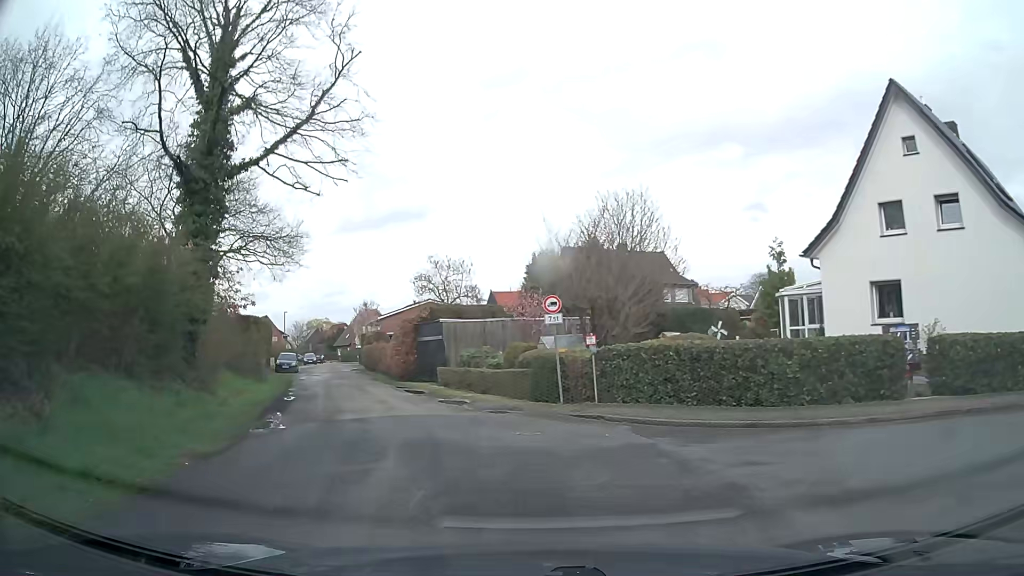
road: residential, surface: asphalt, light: Day
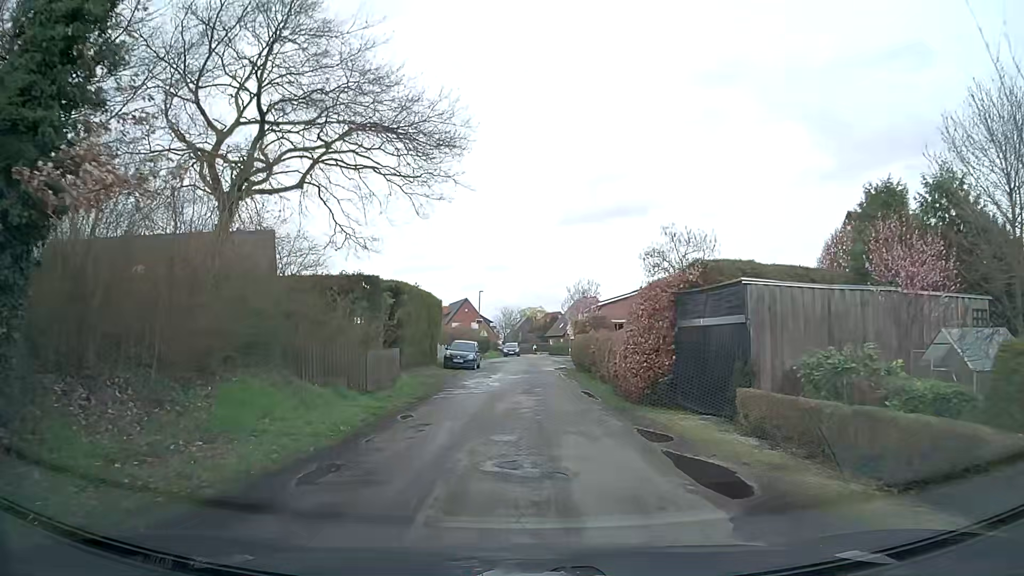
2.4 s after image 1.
(-2.8, +15.7) m; -17°
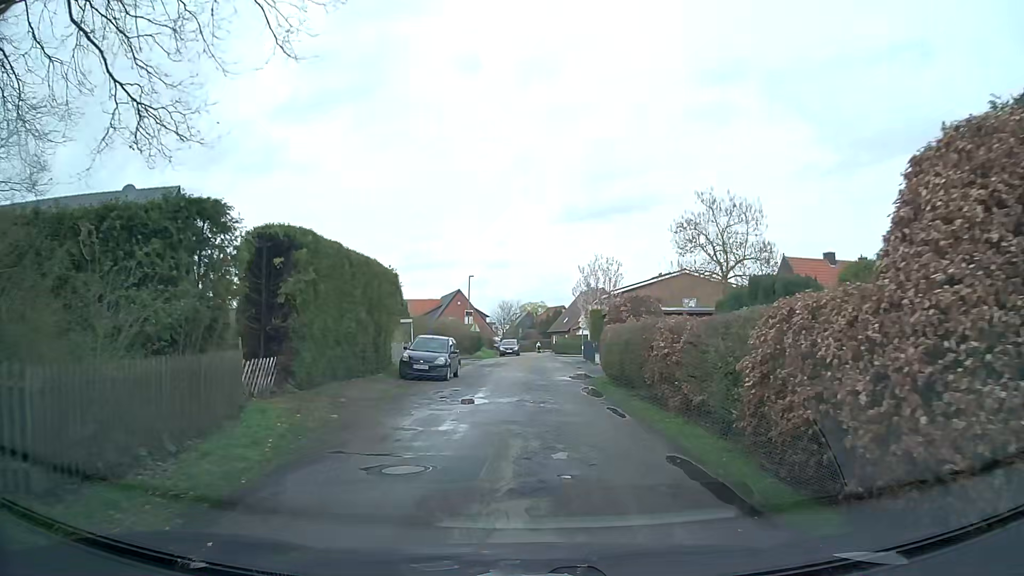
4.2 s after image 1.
(-0.2, +12.7) m; -1°
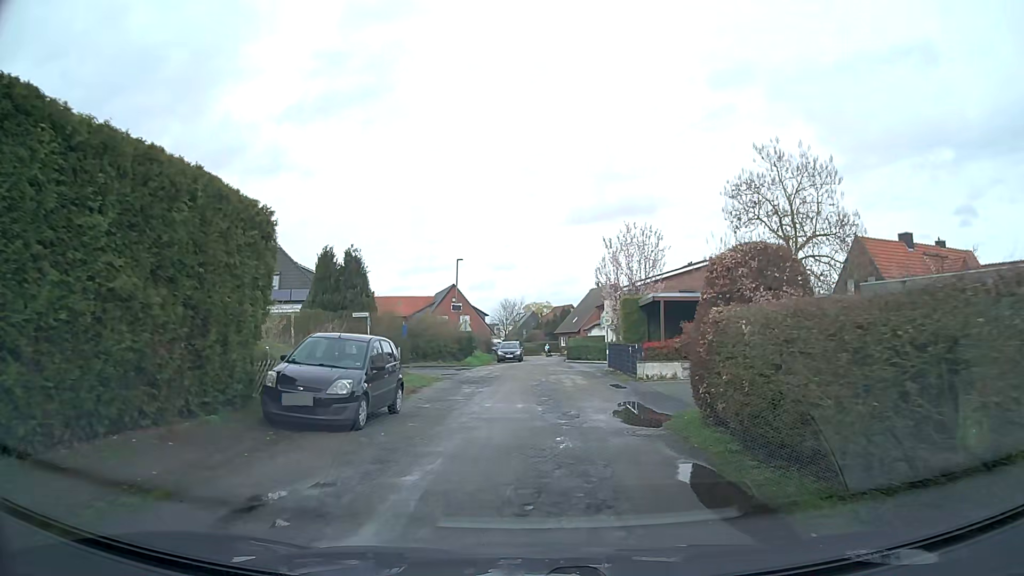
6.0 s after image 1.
(0.0, +12.4) m; 0°
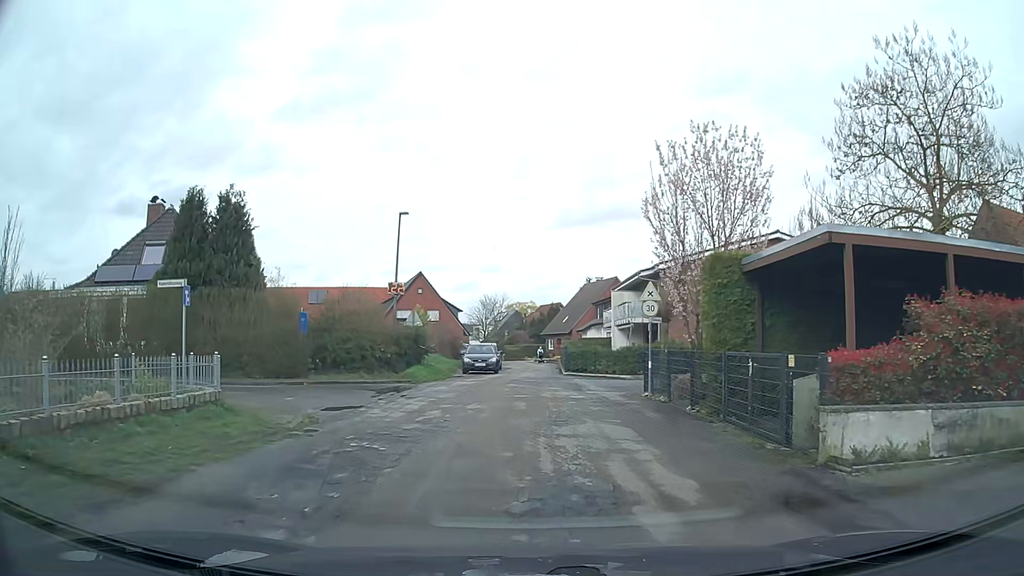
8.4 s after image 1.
(0.0, +15.5) m; +1°
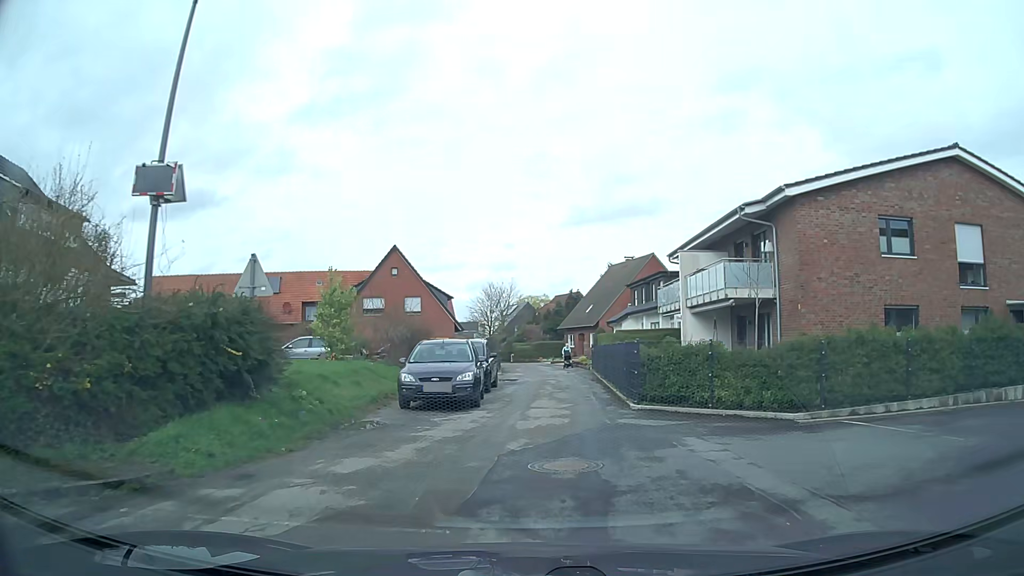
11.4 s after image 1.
(+0.1, +18.7) m; 0°
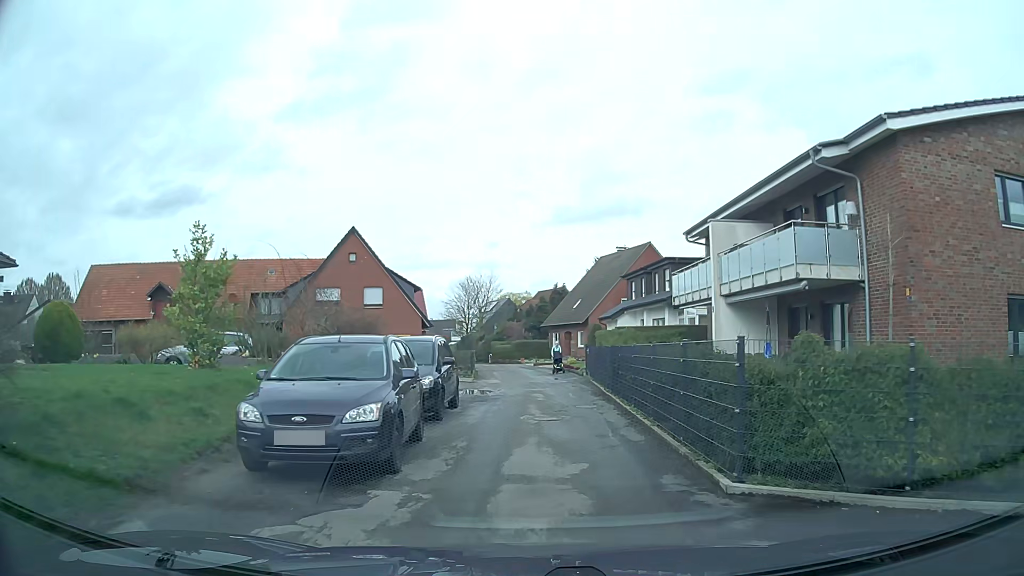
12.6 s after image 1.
(+0.1, +7.6) m; +2°
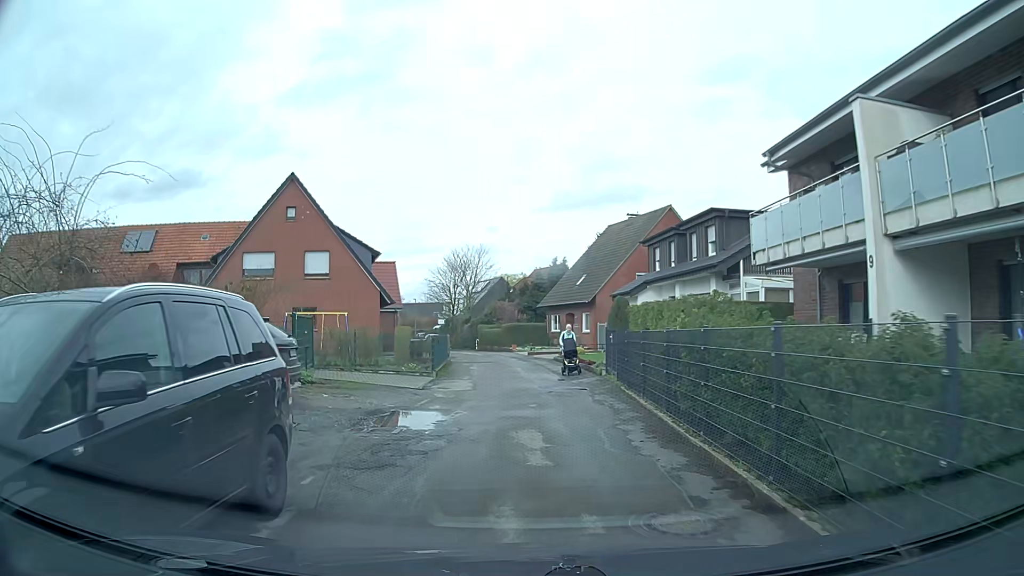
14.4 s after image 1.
(+0.1, +10.8) m; 0°
(-1, +10) (-1, +20) (0, +30) (-1, +40) (-3, +50) (-6, +59) (-9, +69) (-13, +78) (-17, +87) (-20, +97) m
